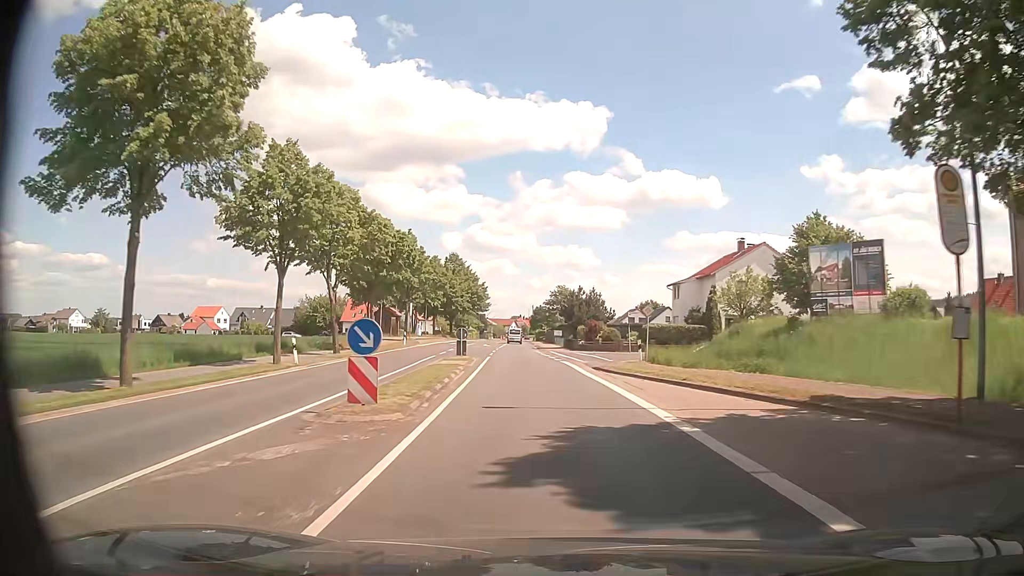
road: primary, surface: asphalt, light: Day
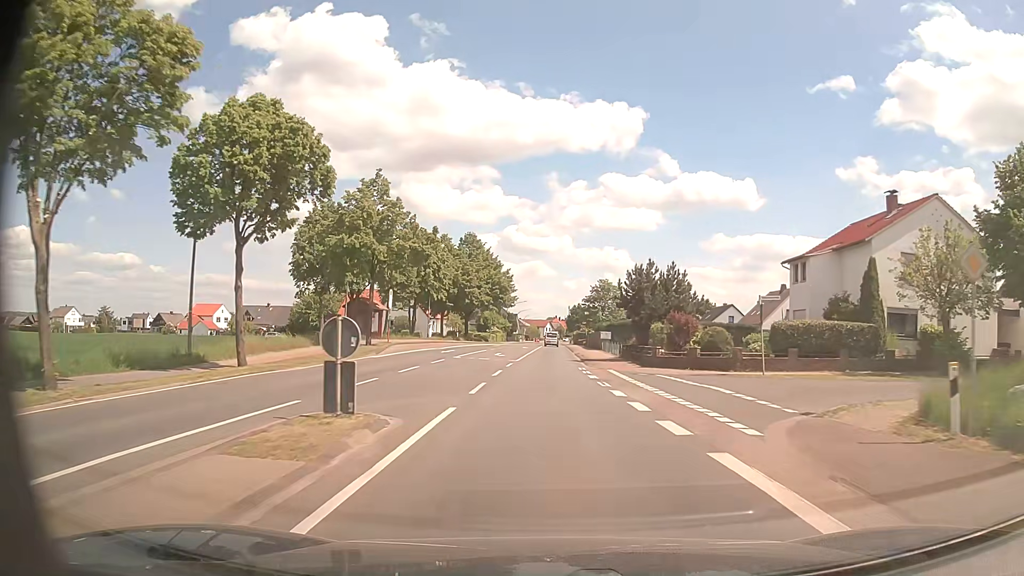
(-0.7, +24.5) m; -3°
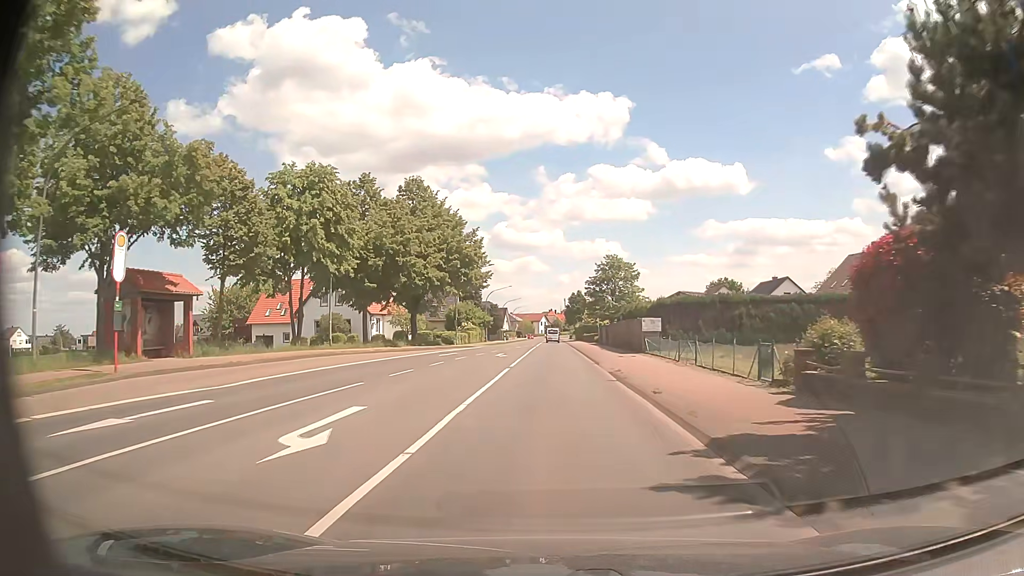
(+0.1, +32.5) m; 0°
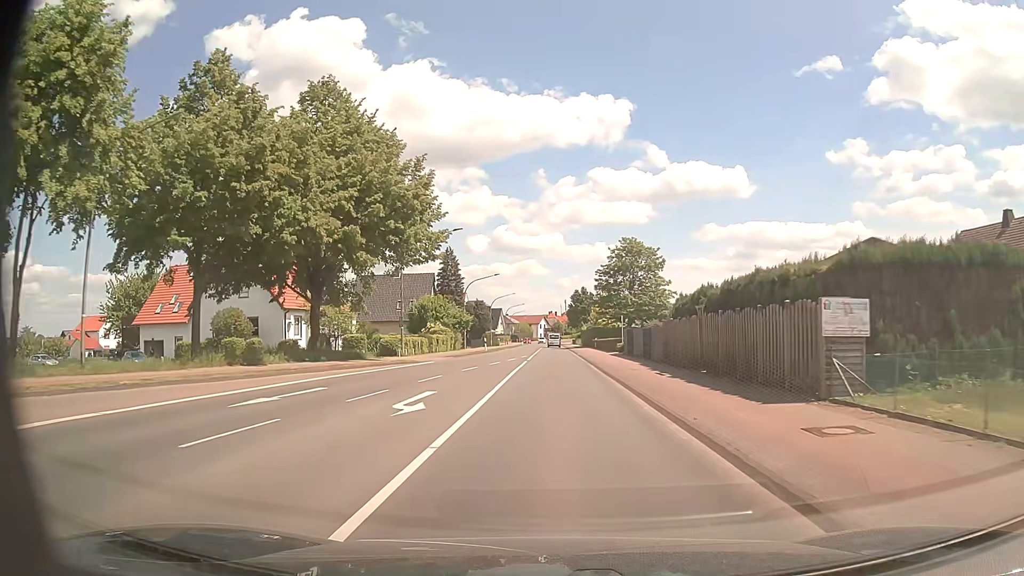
(+0.1, +24.3) m; 0°
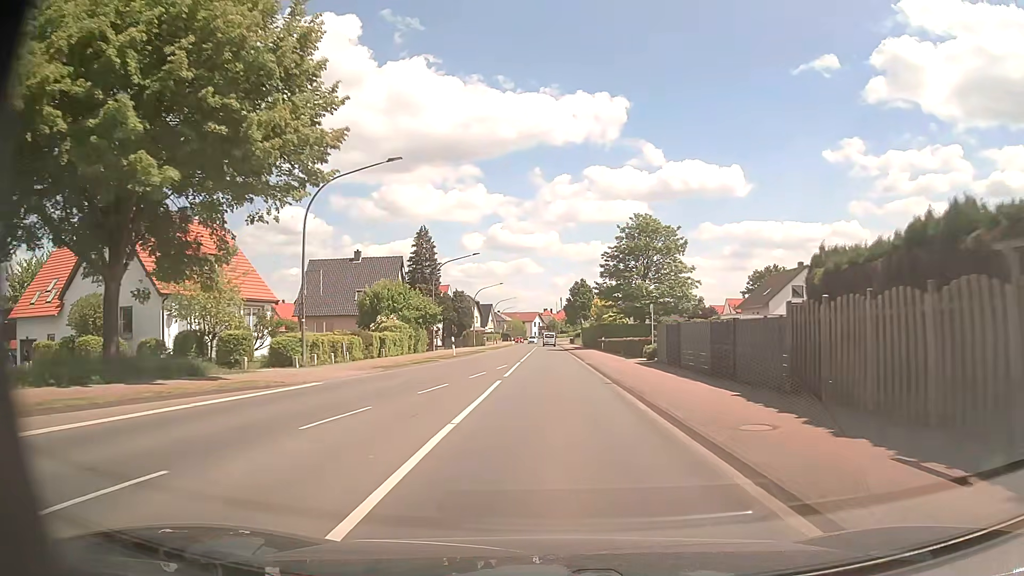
(0.0, +16.4) m; 0°
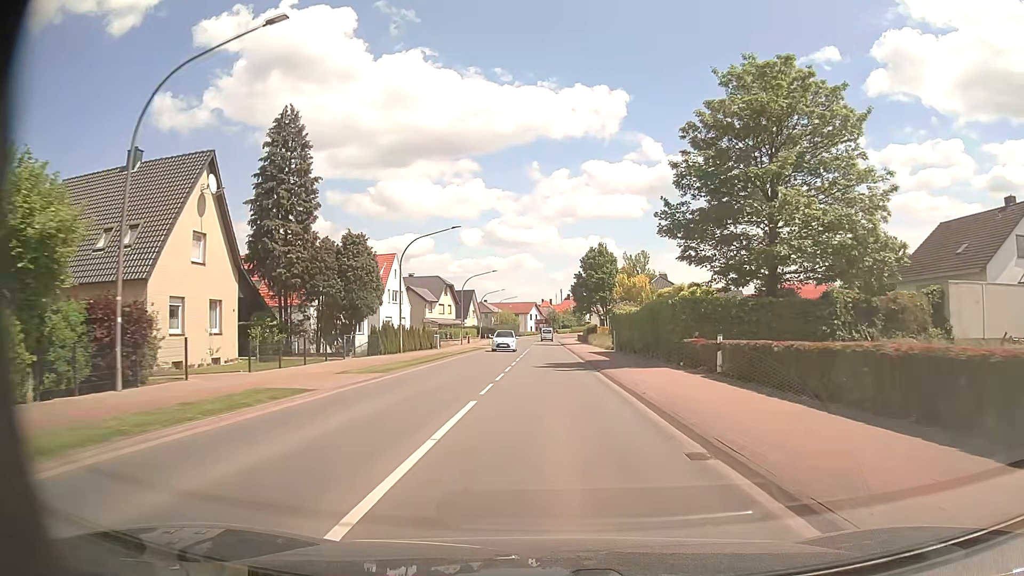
(-0.1, +41.2) m; 0°
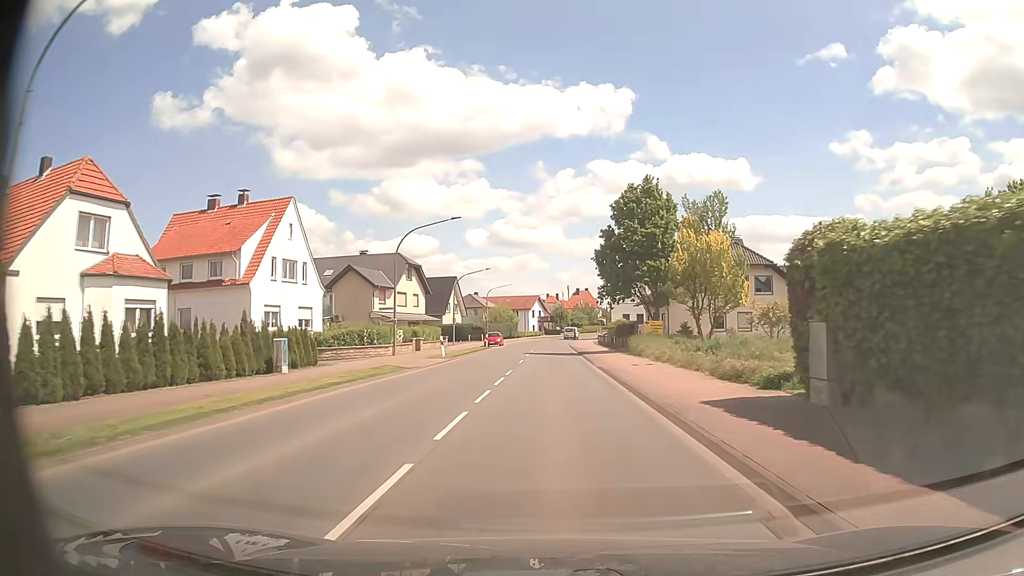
(0.0, +33.4) m; -1°
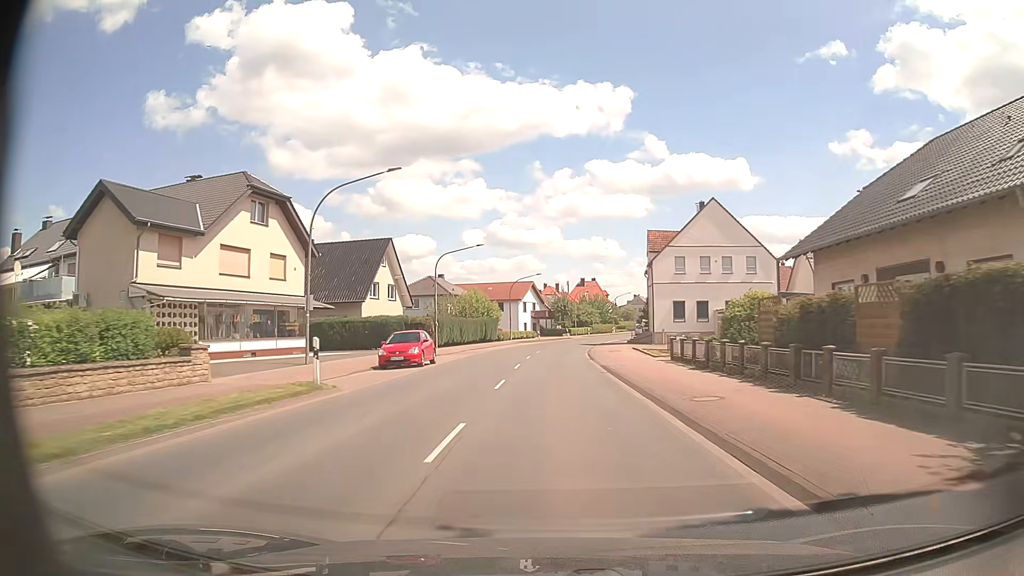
(+0.1, +42.3) m; 0°
(0, +10) (0, +20) (0, +30) (+1, +40) (+1, +50) (+2, +60) (+3, +70) (+5, +80) (+8, +89) (+10, +99) m
